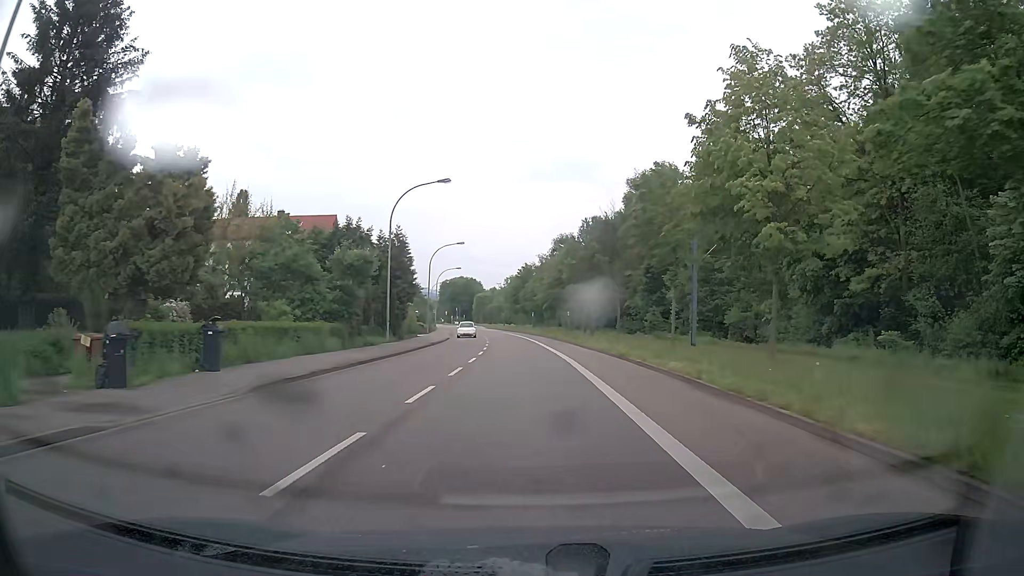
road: tertiary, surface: asphalt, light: Day
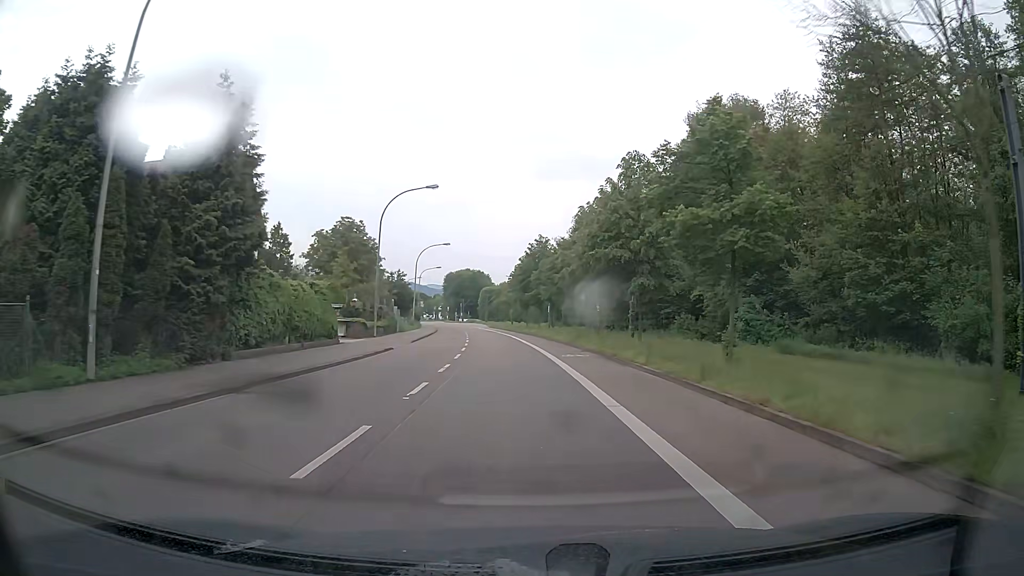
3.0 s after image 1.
(-0.7, +29.8) m; -2°
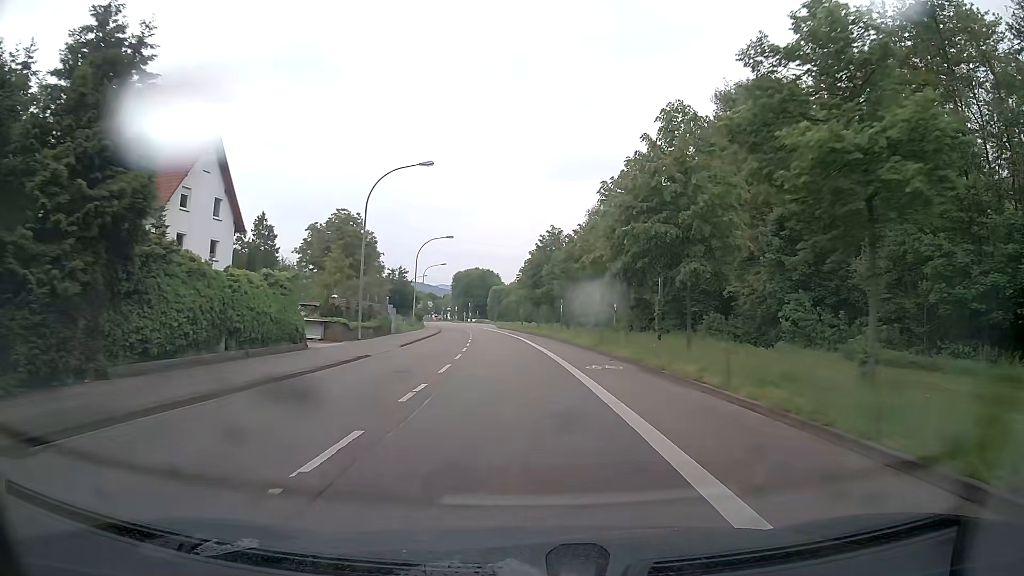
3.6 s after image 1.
(-0.1, +6.7) m; -1°
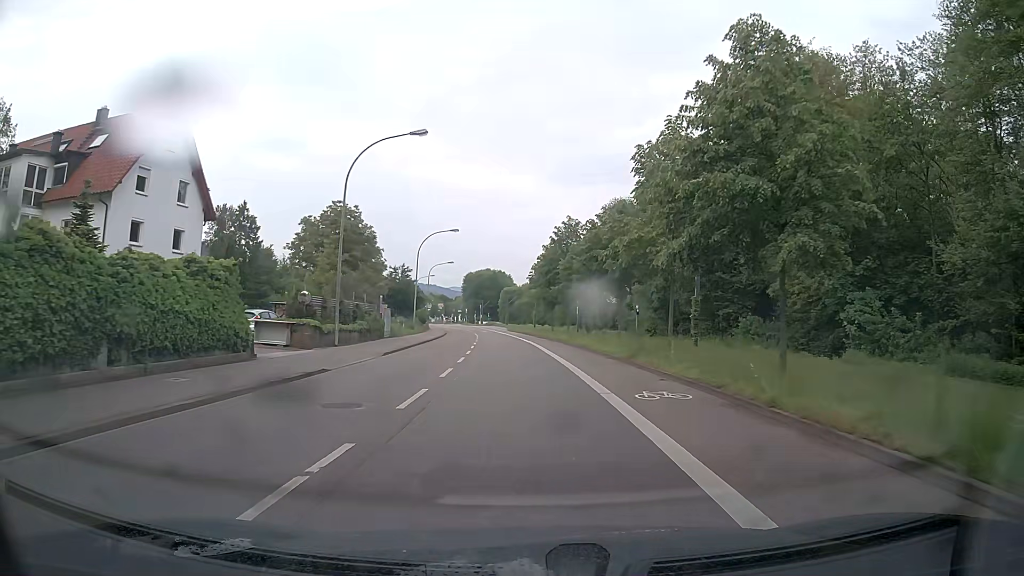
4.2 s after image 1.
(-0.1, +6.8) m; -2°
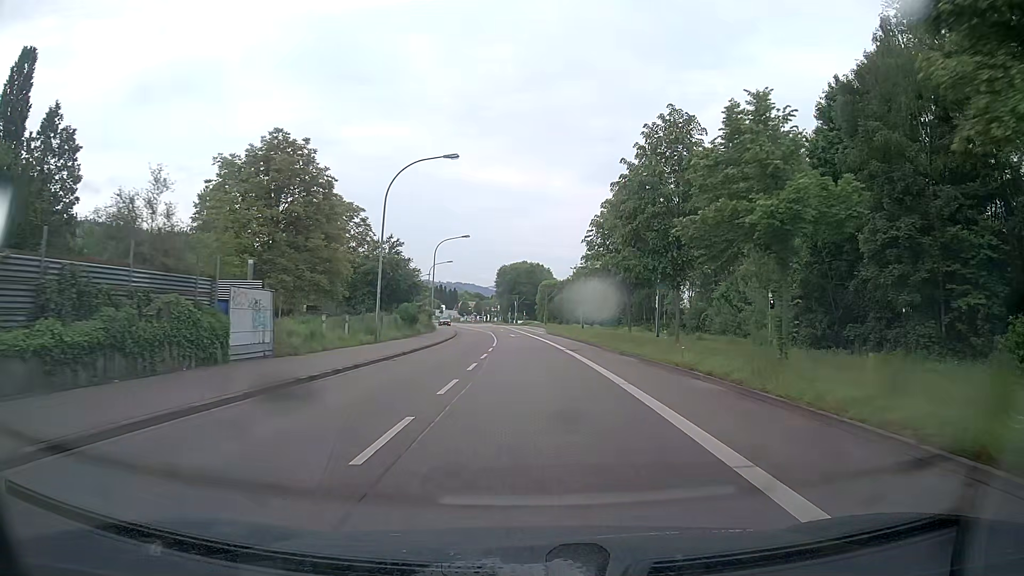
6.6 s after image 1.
(-0.8, +28.4) m; -3°
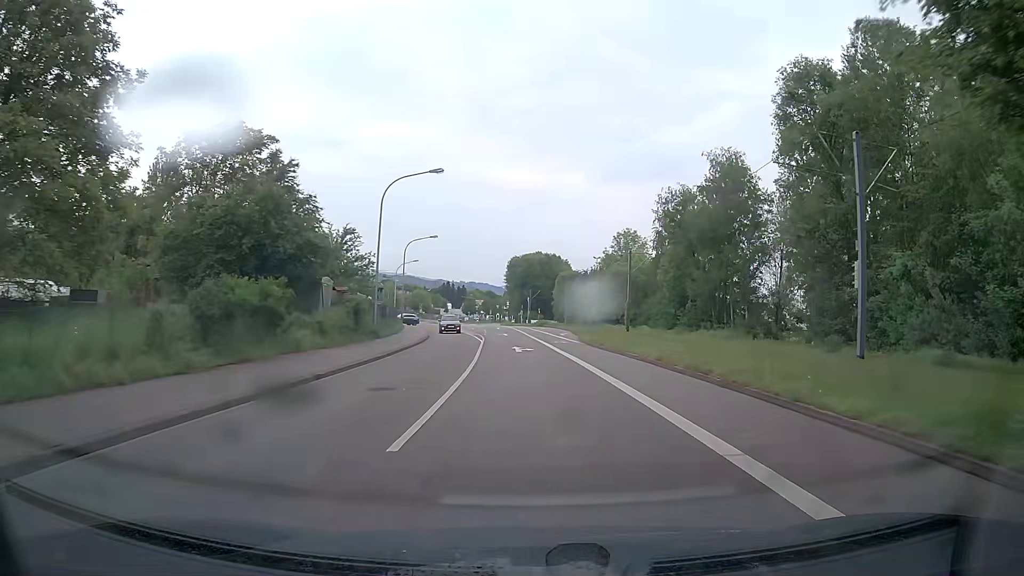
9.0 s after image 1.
(-0.6, +29.5) m; -1°
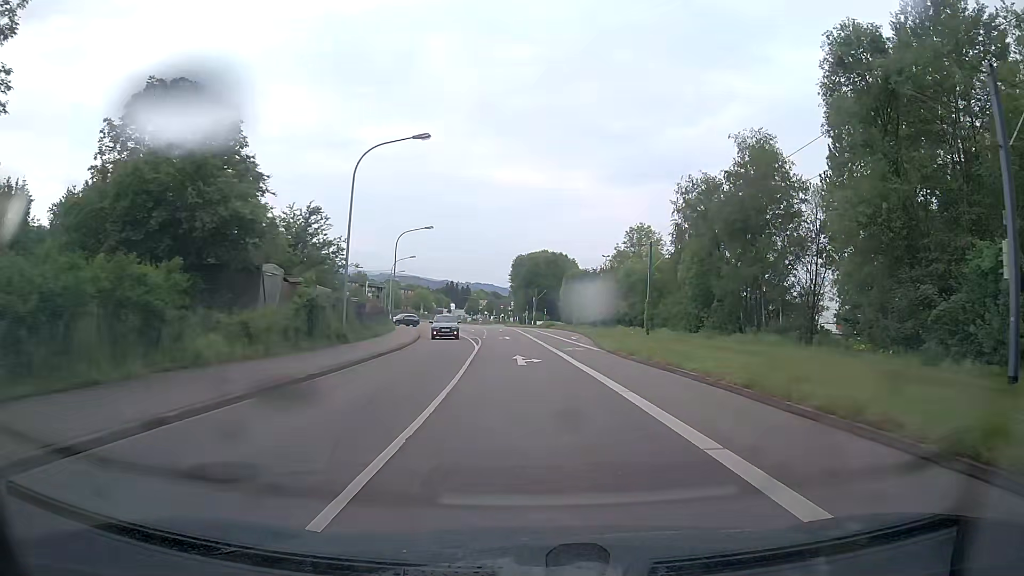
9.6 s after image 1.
(-0.1, +7.4) m; -2°
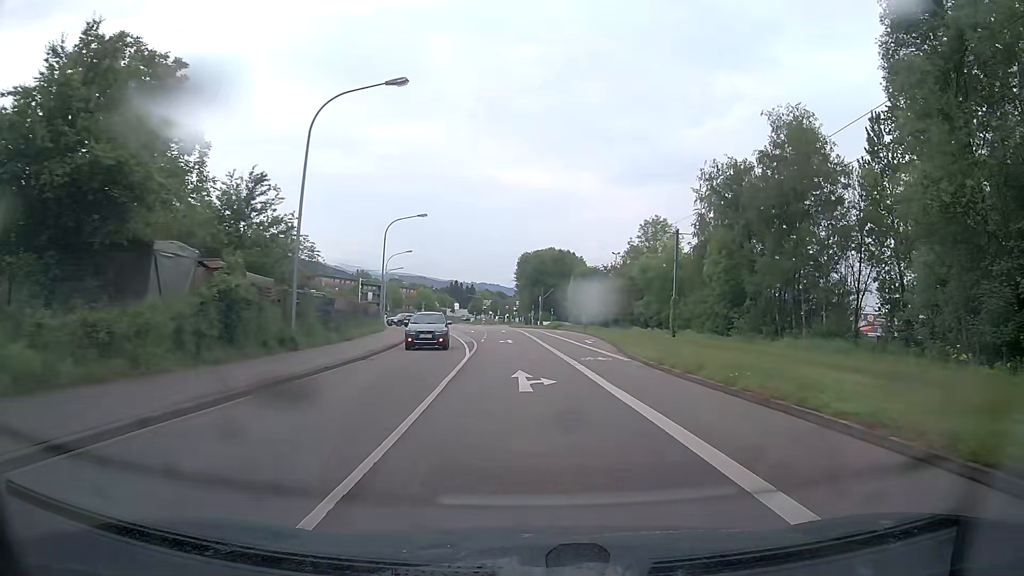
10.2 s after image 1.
(+0.1, +7.4) m; 0°
(0, +10) (0, +20) (0, +30) (-1, +40) (-1, +50) (-2, +60) (-2, +70) (-3, +80) (-4, +90) (-6, +100) m
